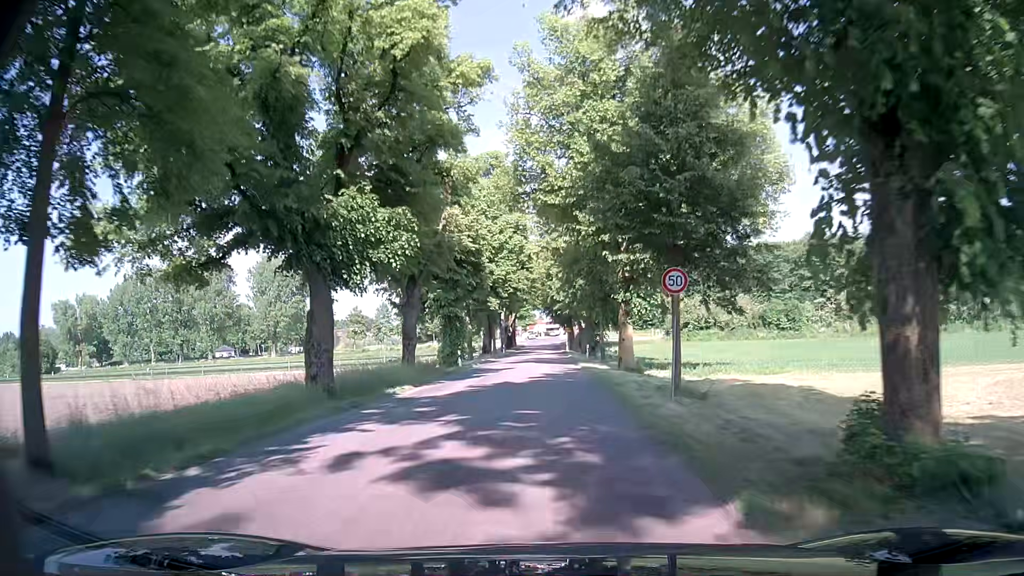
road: tertiary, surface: asphalt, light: Day
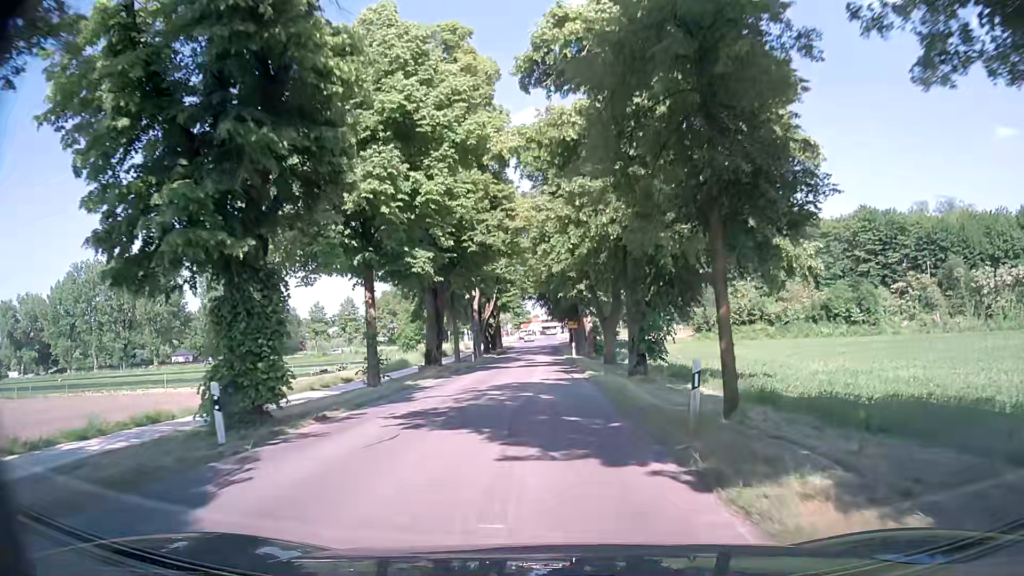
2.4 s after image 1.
(0.0, +29.6) m; 0°
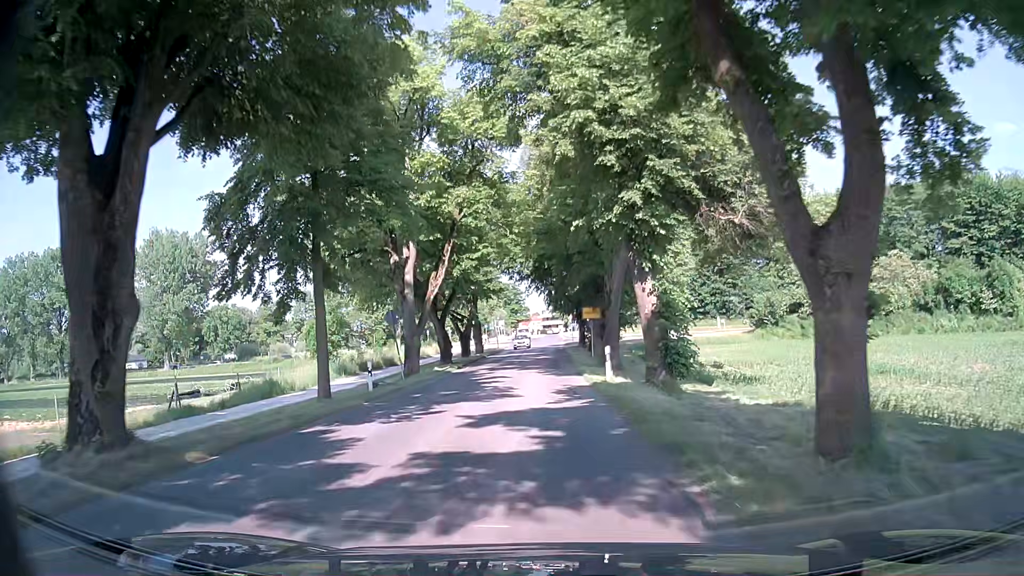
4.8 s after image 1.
(0.0, +29.2) m; +1°
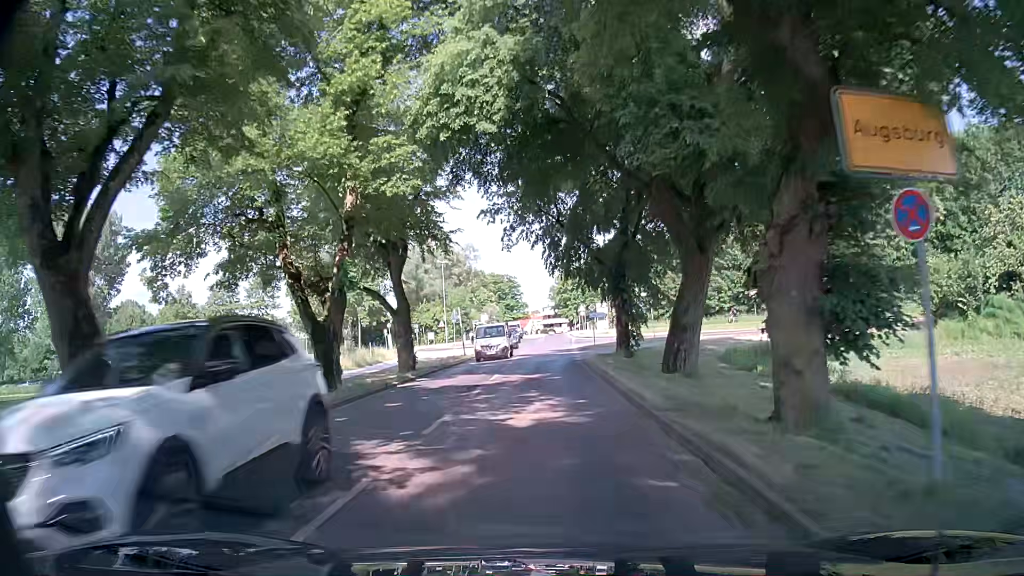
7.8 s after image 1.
(-0.8, +35.4) m; 0°
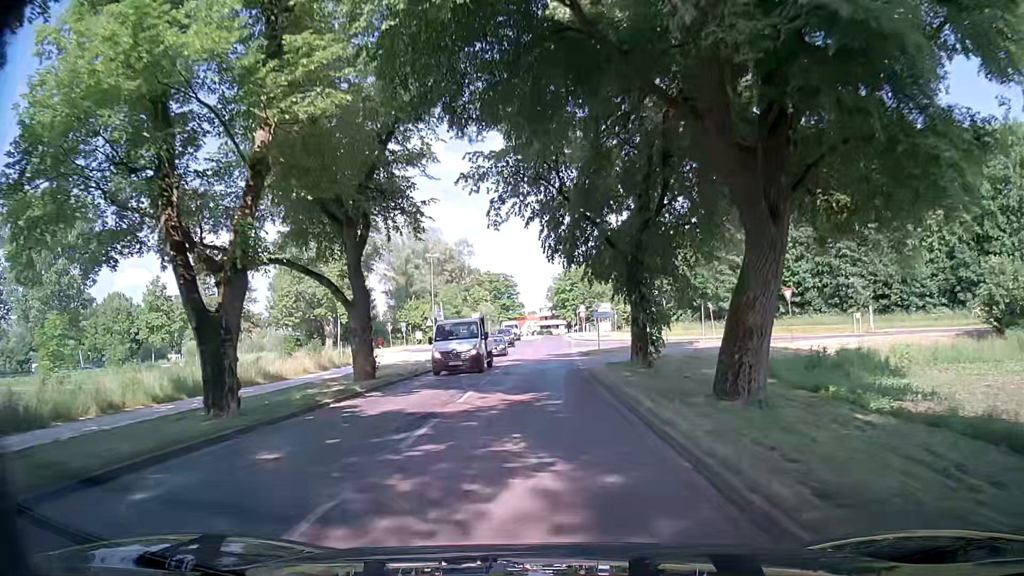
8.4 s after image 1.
(-0.2, +6.9) m; -2°
